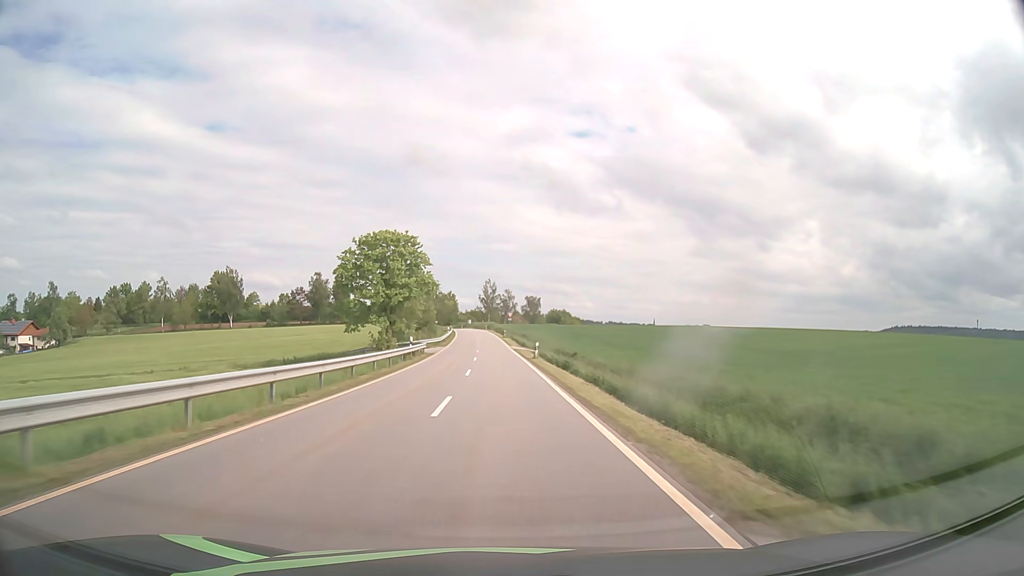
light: Day
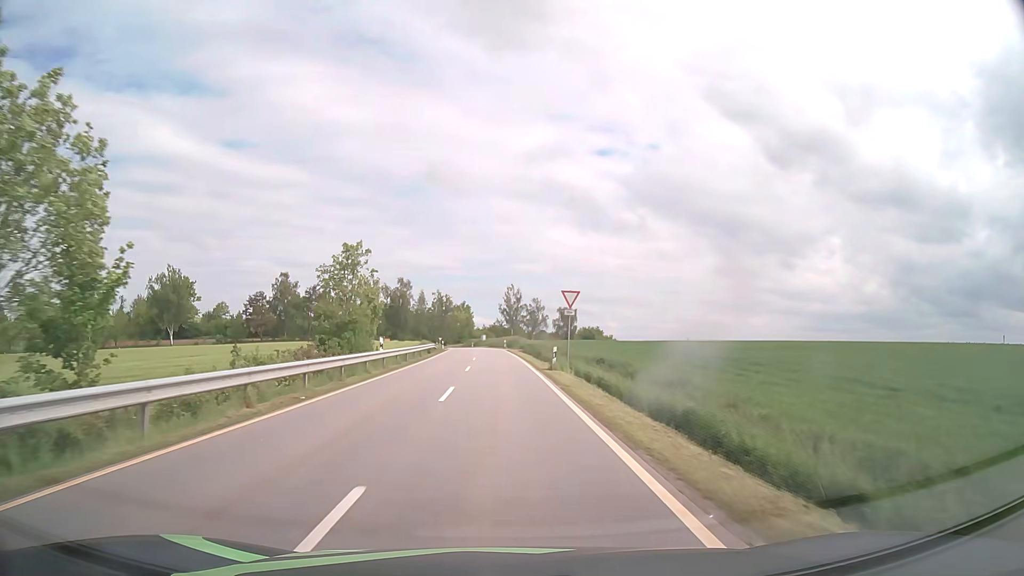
(-1.1, +58.1) m; -2°
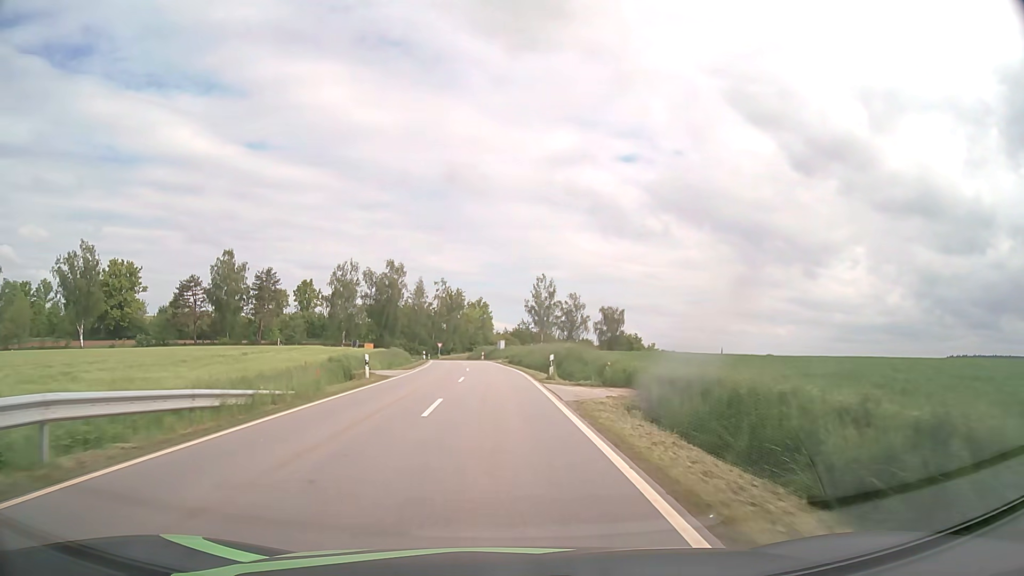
(-0.8, +50.3) m; -2°
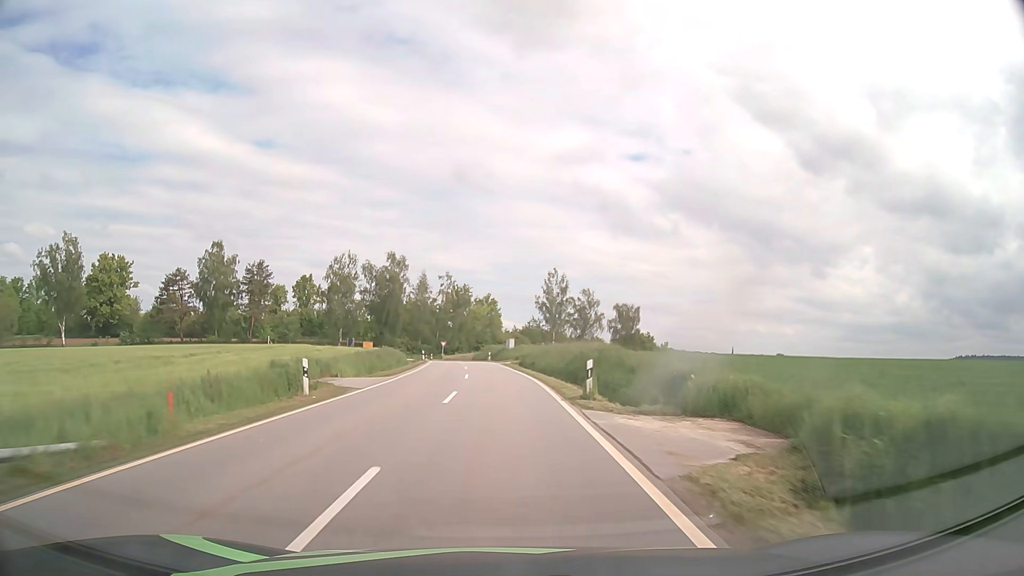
(0.0, +9.1) m; -1°
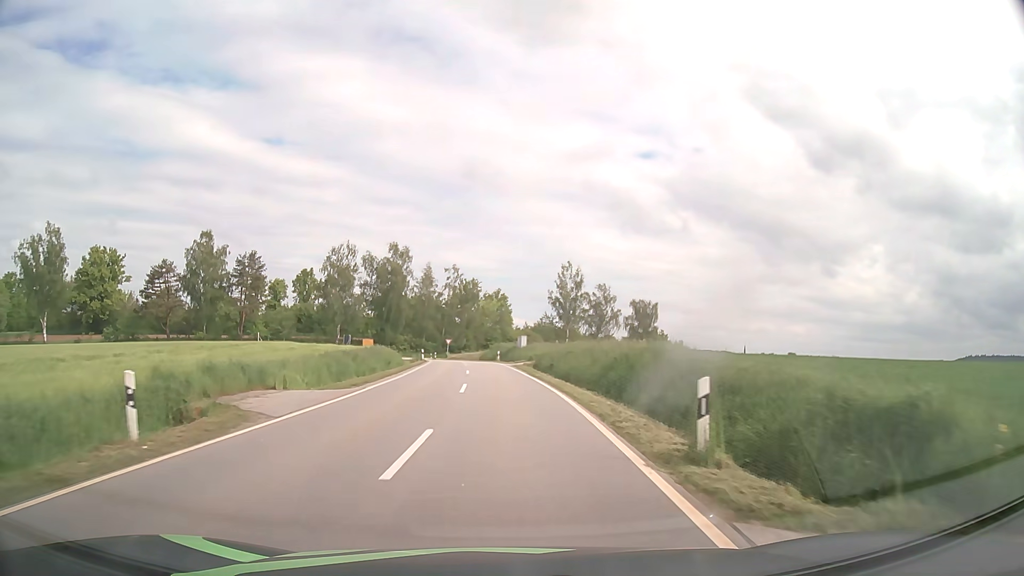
(-0.1, +8.7) m; -1°
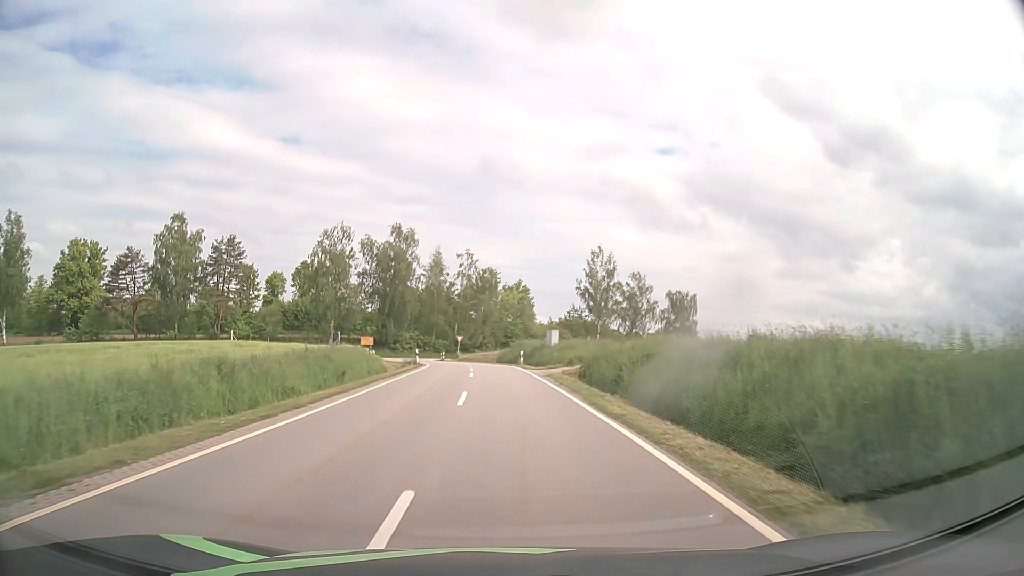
(-0.2, +16.6) m; -2°
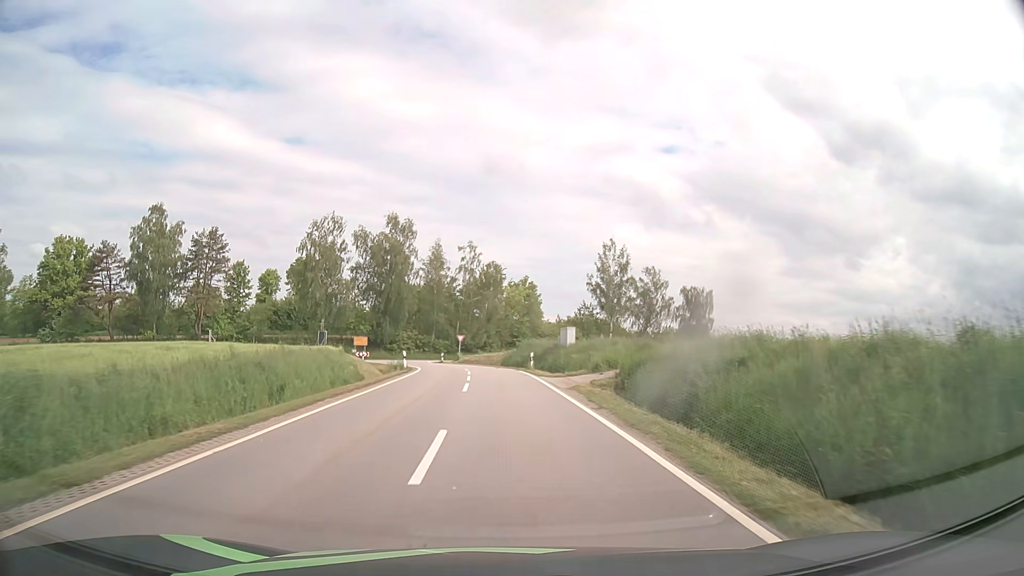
(-0.1, +7.9) m; -1°
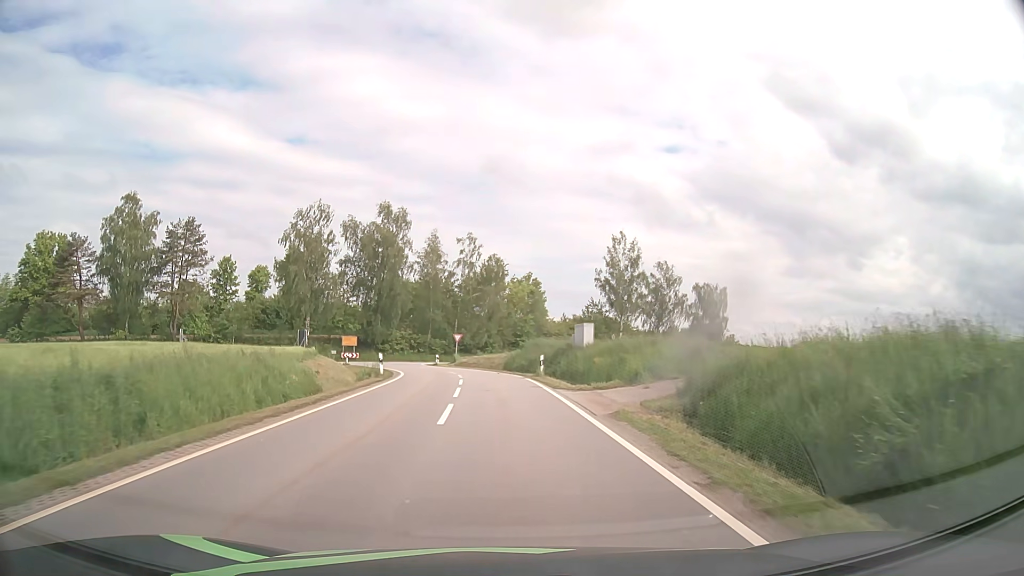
(0.0, +7.6) m; 0°
(0, +10) (0, +20) (-1, +30) (-3, +40) (-5, +50) (-8, +59) (-8, +69) (-3, +77) (+5, +83) (+13, +89) m
